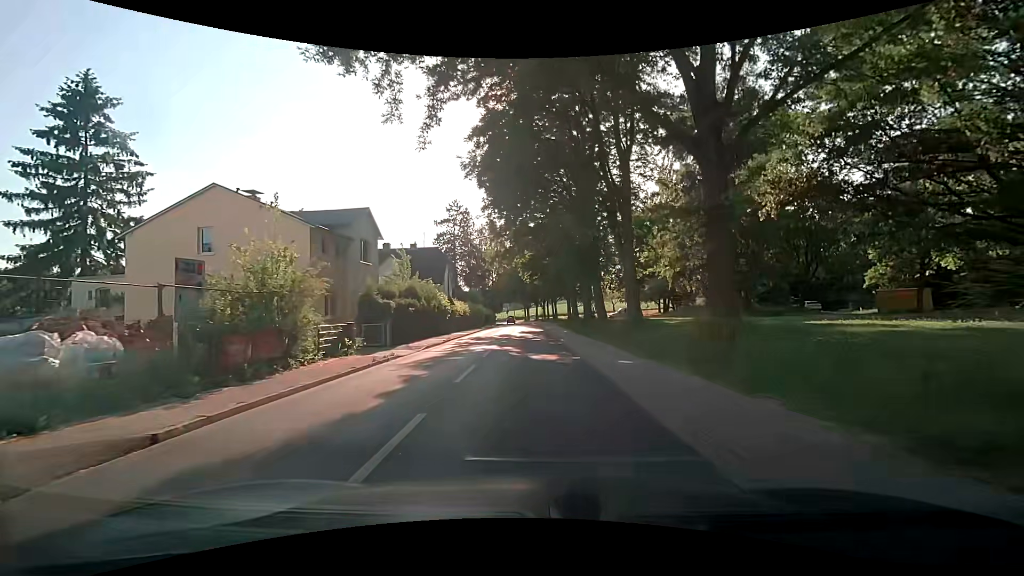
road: secondary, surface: asphalt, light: Day
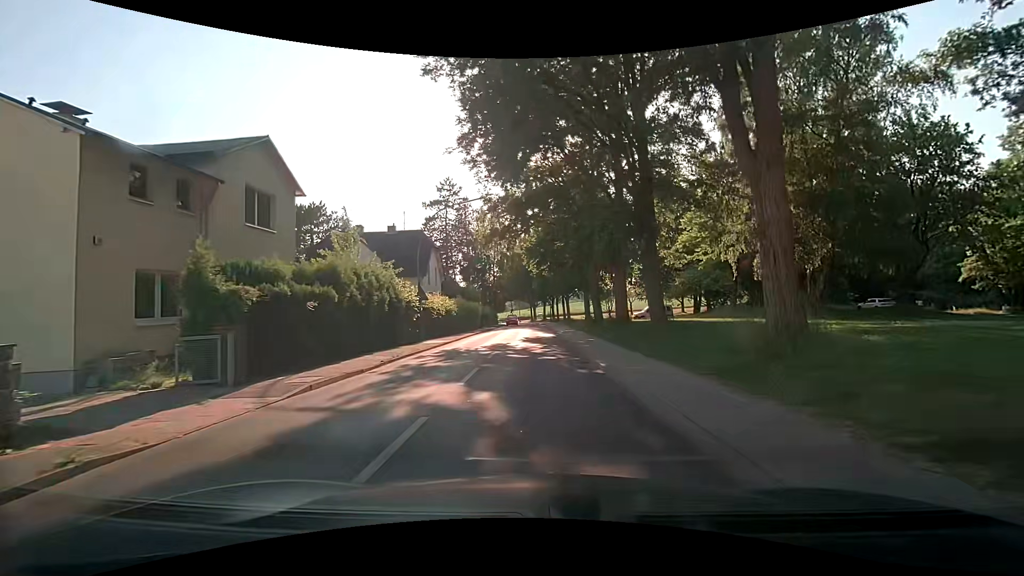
(-0.2, +12.3) m; -1°
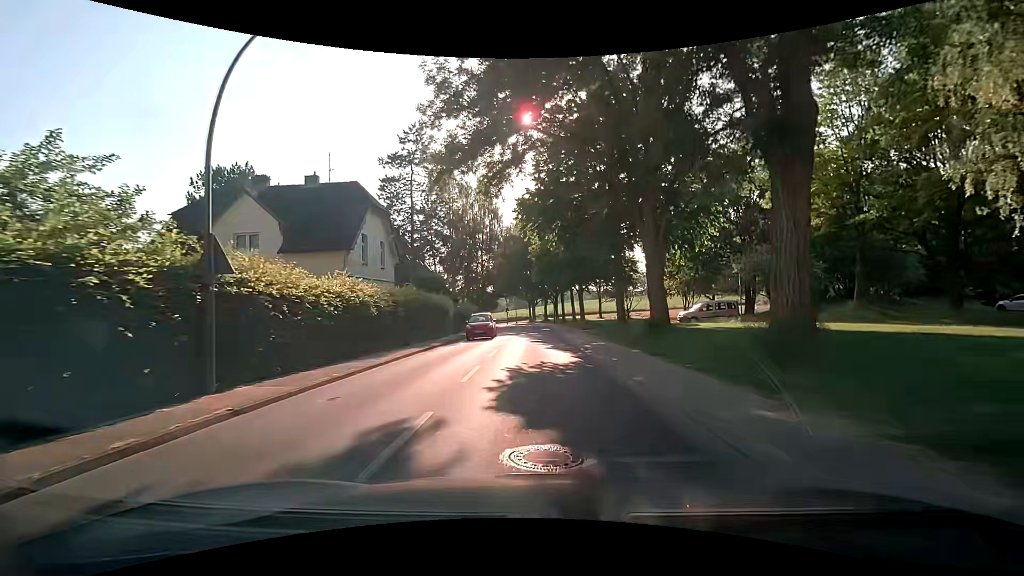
(-0.1, +17.8) m; 0°
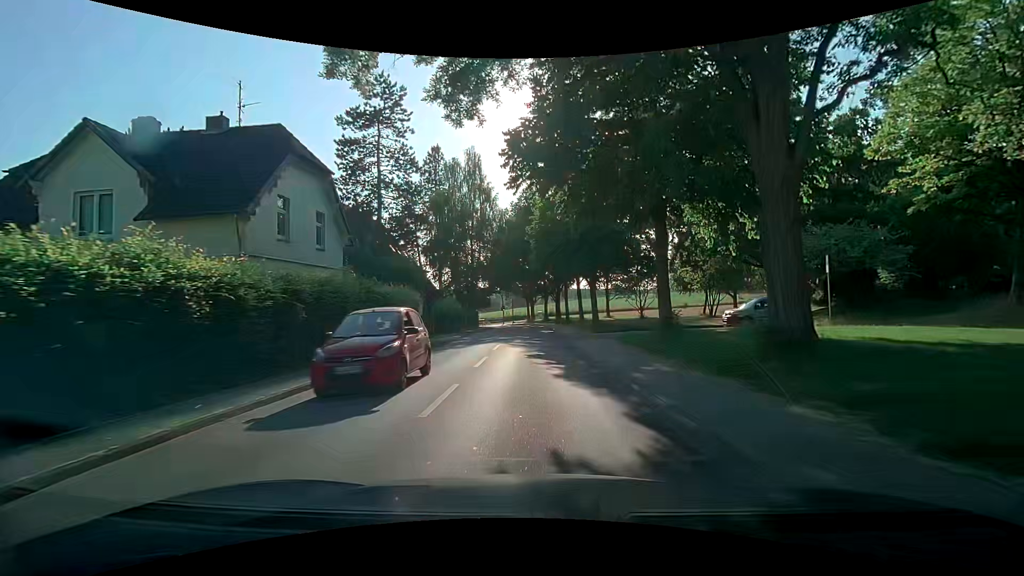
(0.0, +9.4) m; -1°
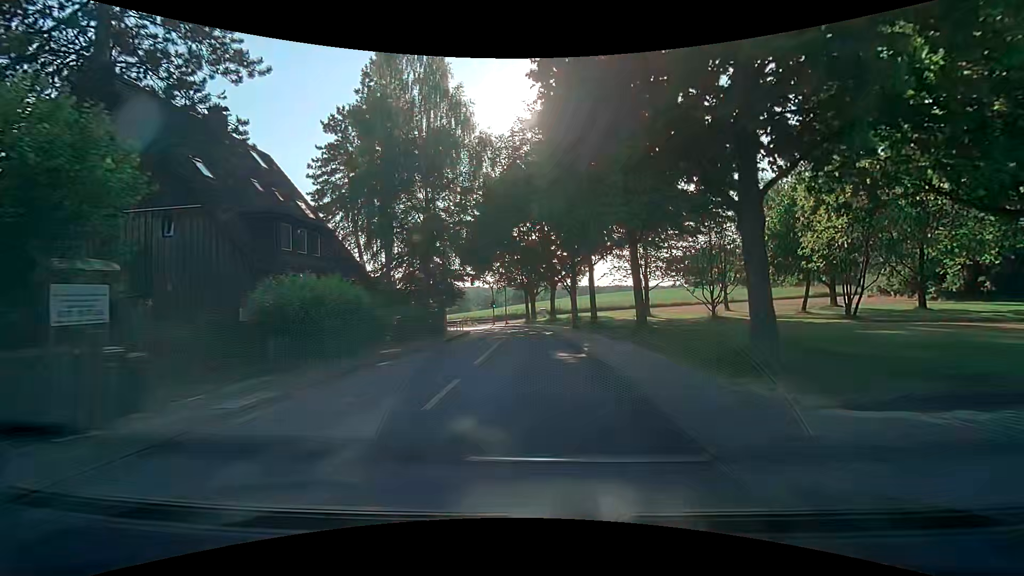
(+0.5, +23.5) m; 0°
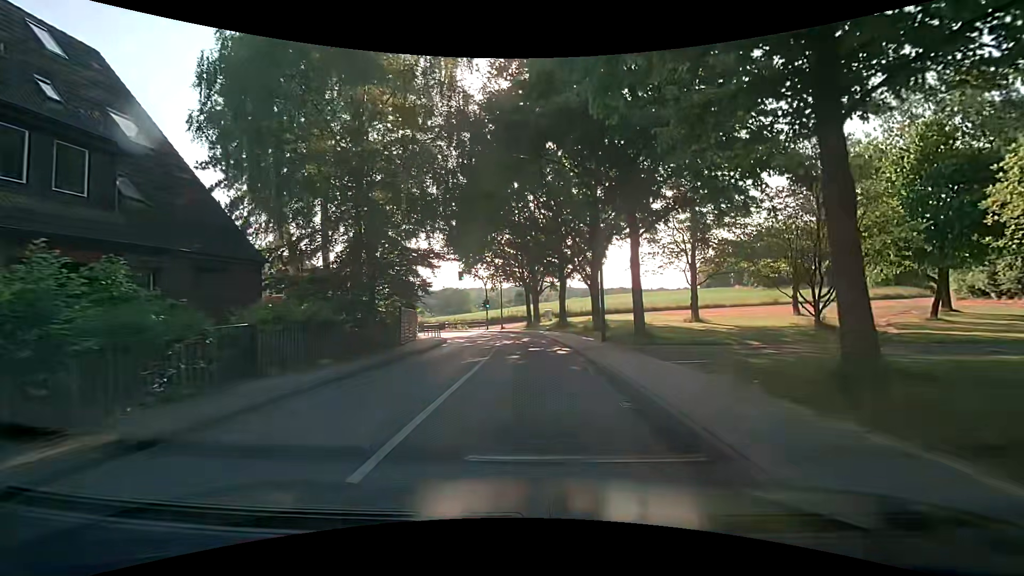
(+0.2, +12.8) m; 0°
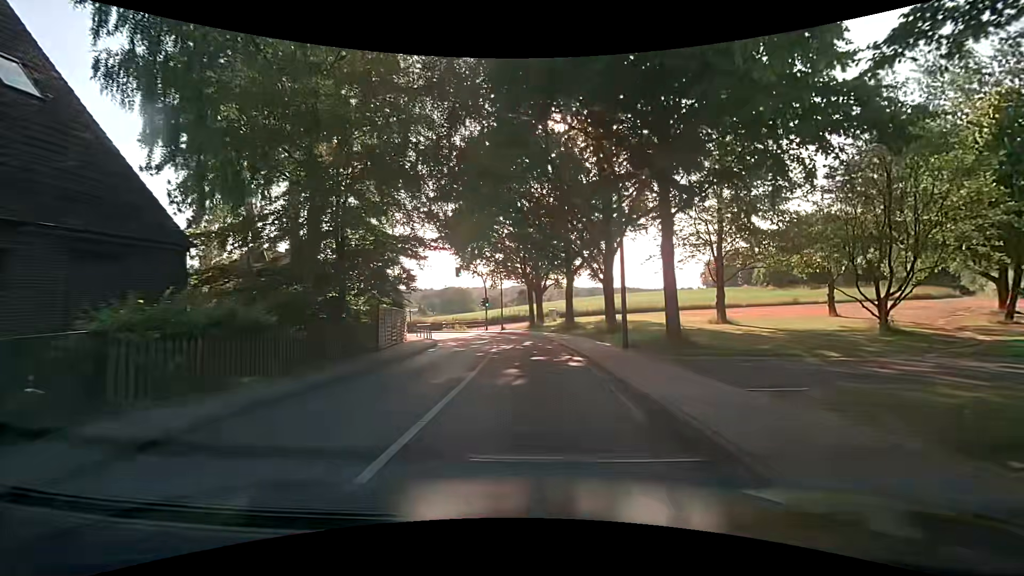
(0.0, +4.0) m; -1°
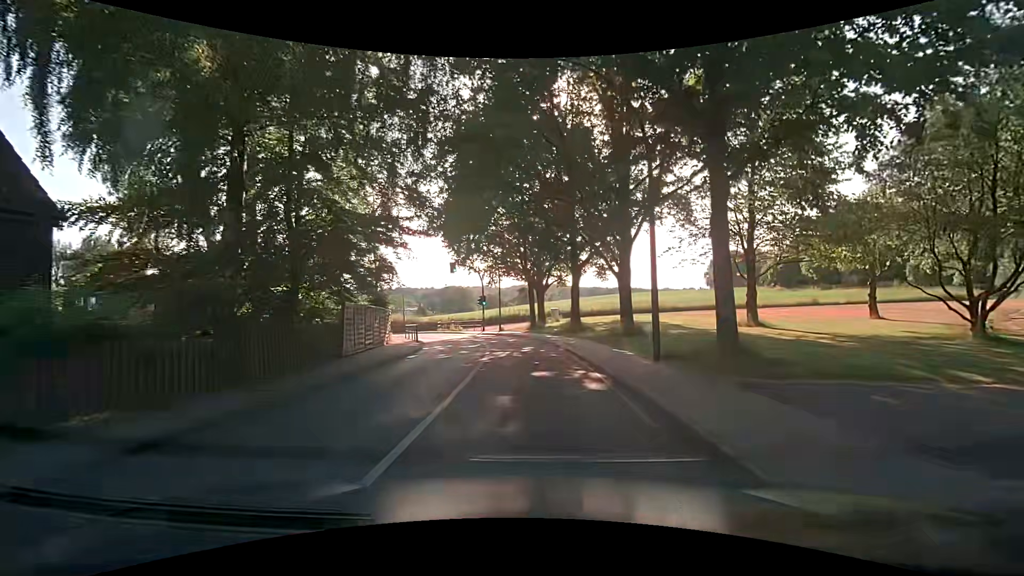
(+0.1, +3.9) m; +1°
